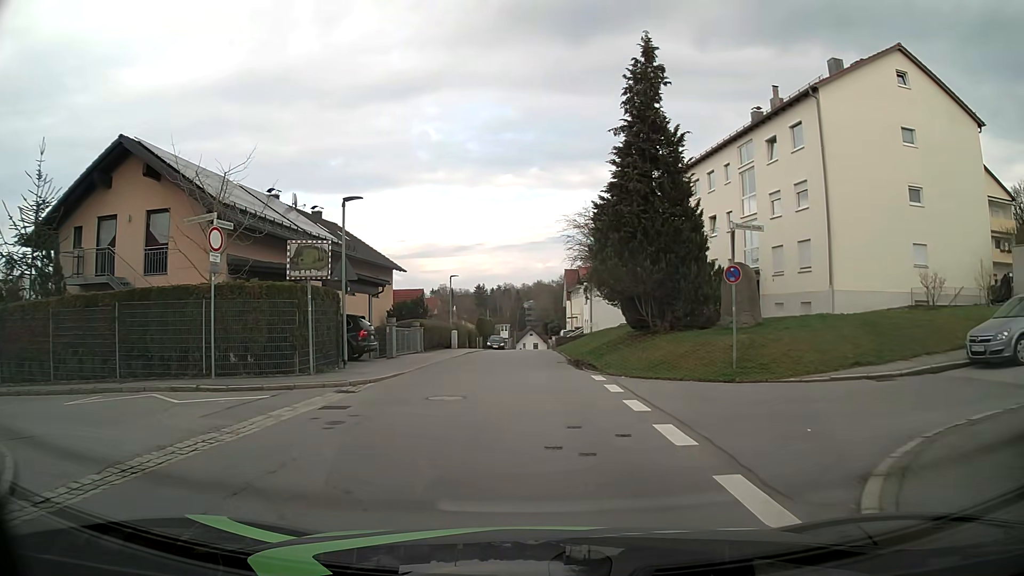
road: residential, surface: asphalt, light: Day
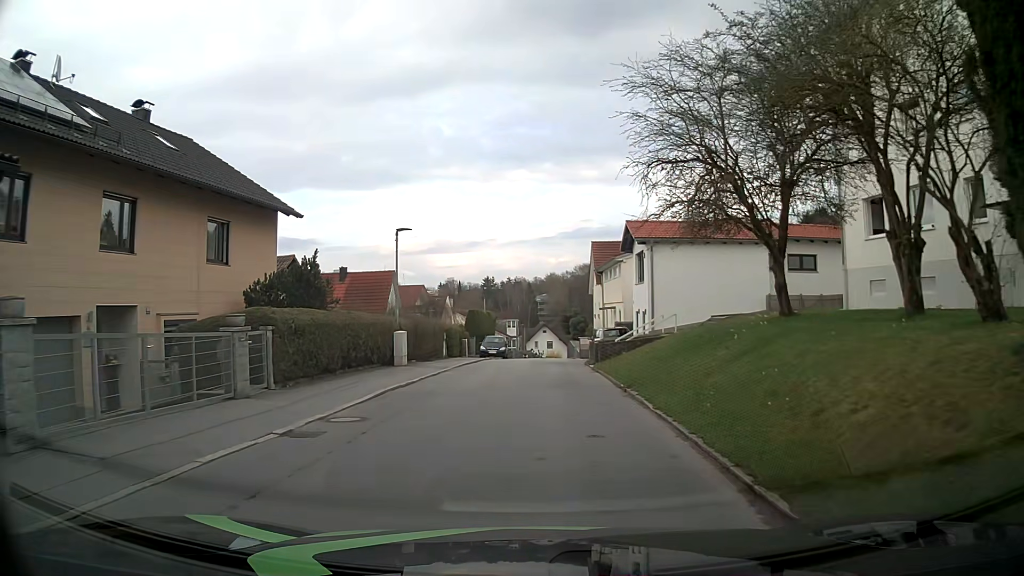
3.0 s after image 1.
(-0.1, +22.4) m; -2°
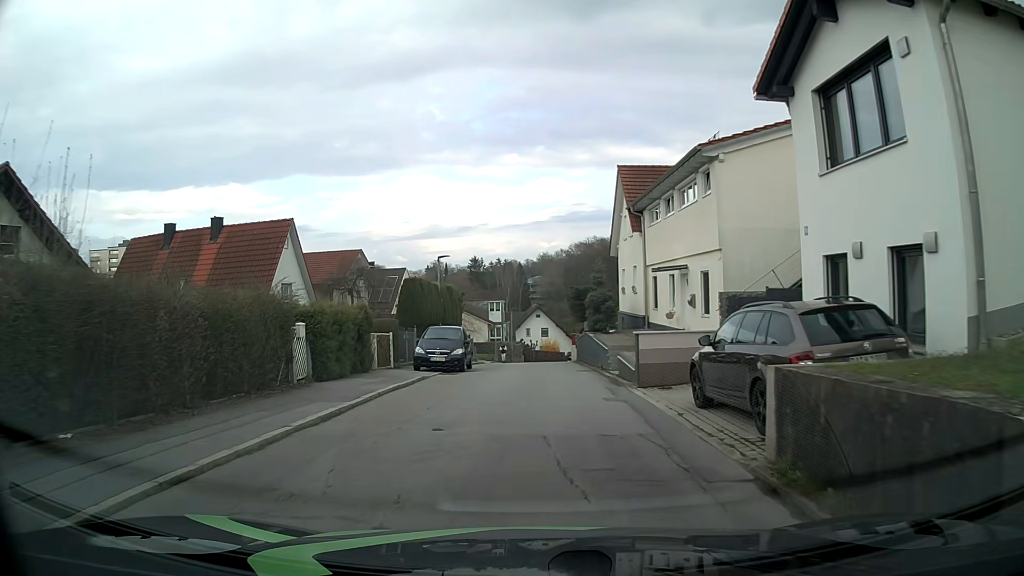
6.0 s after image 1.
(+0.5, +22.8) m; +2°
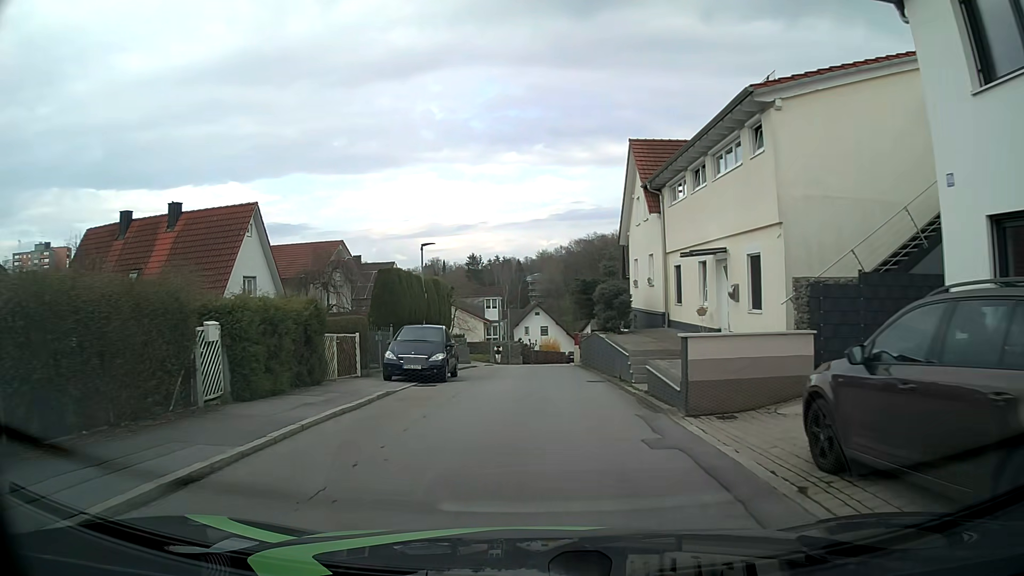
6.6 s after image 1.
(0.0, +4.6) m; -1°
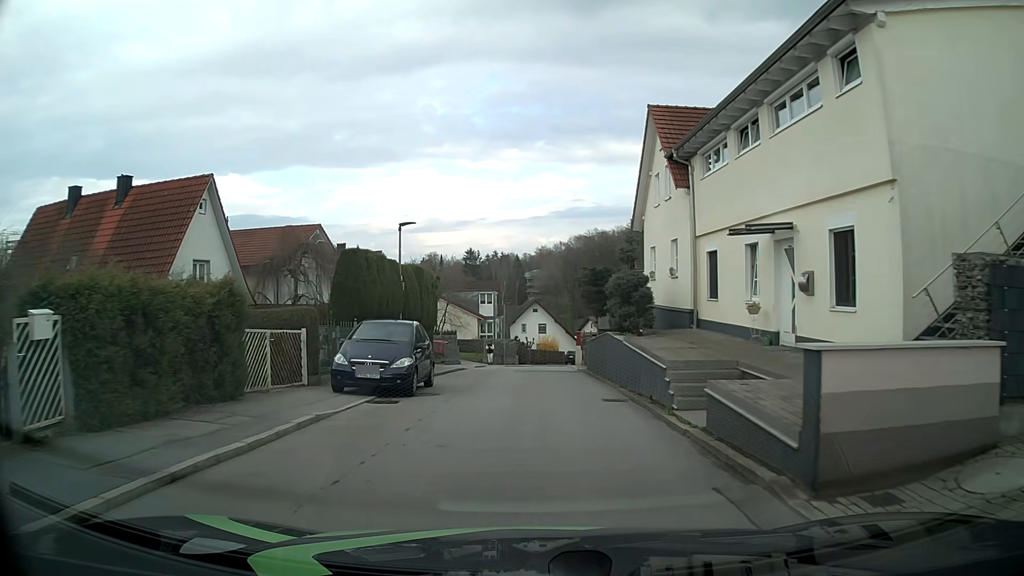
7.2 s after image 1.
(0.0, +4.6) m; 0°
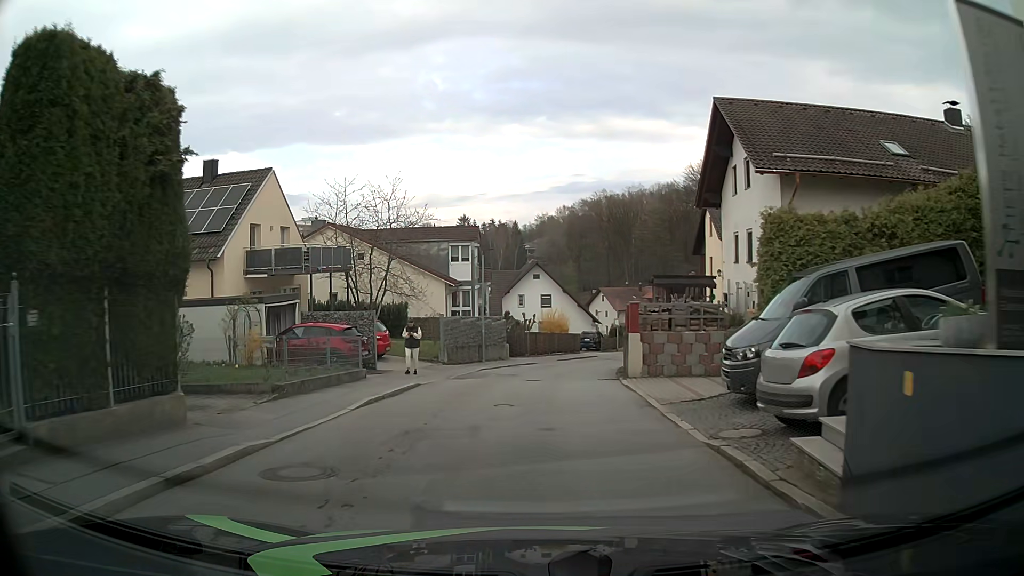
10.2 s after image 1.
(+0.2, +23.1) m; +2°
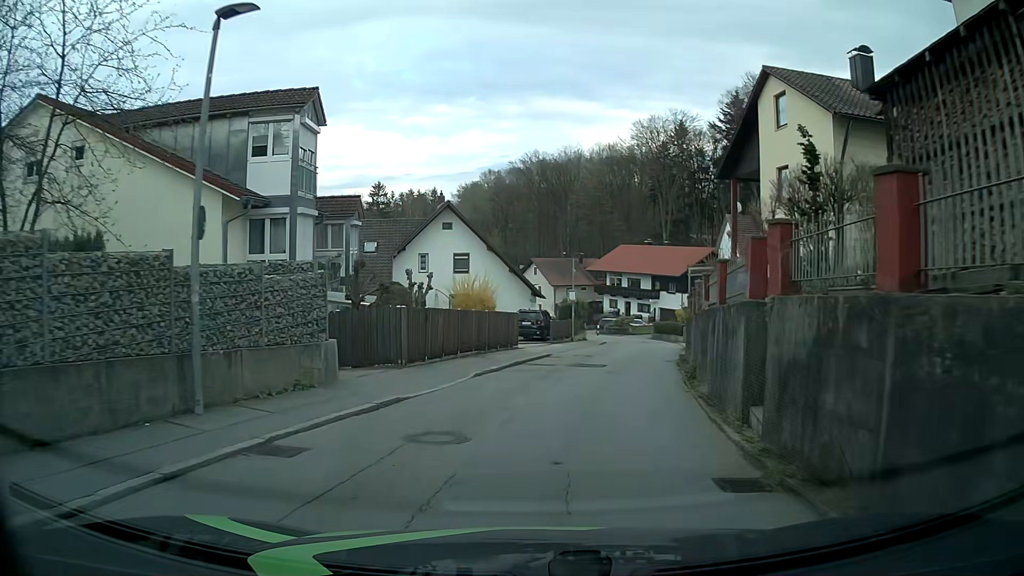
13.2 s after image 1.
(0.0, +22.7) m; +5°
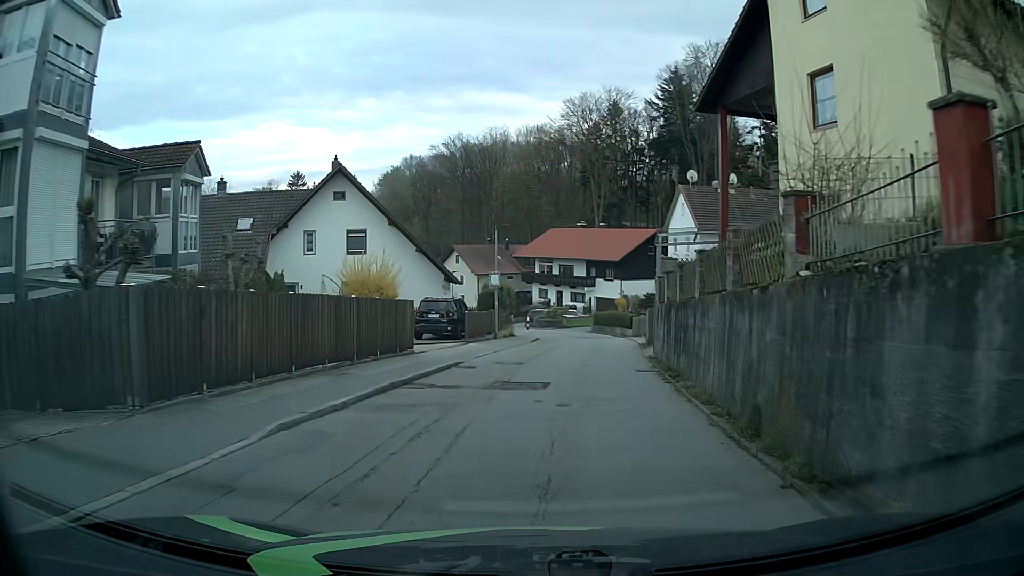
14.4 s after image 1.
(+0.4, +8.9) m; +6°
